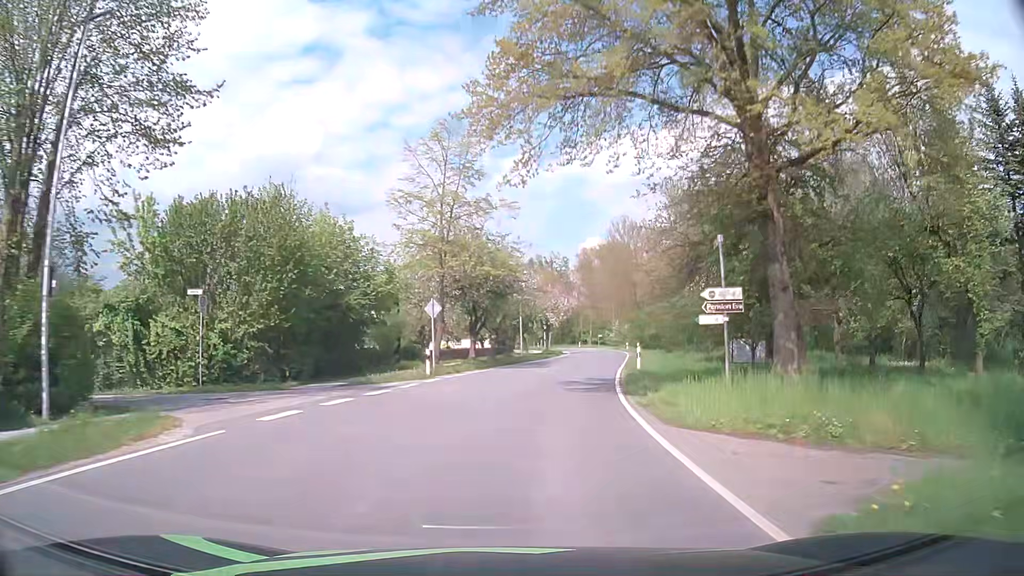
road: secondary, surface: asphalt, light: Day
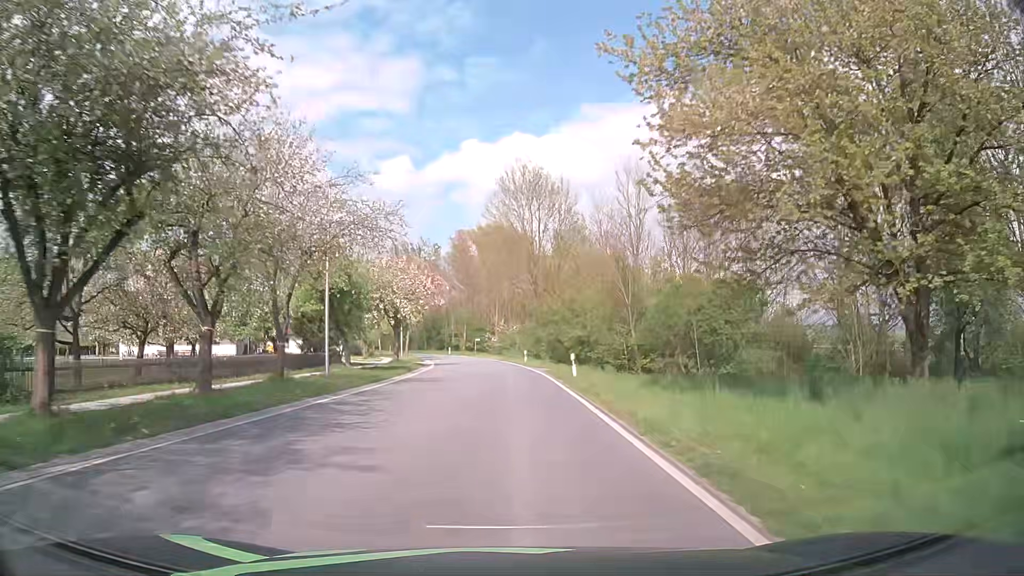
(+3.2, +30.5) m; +11°
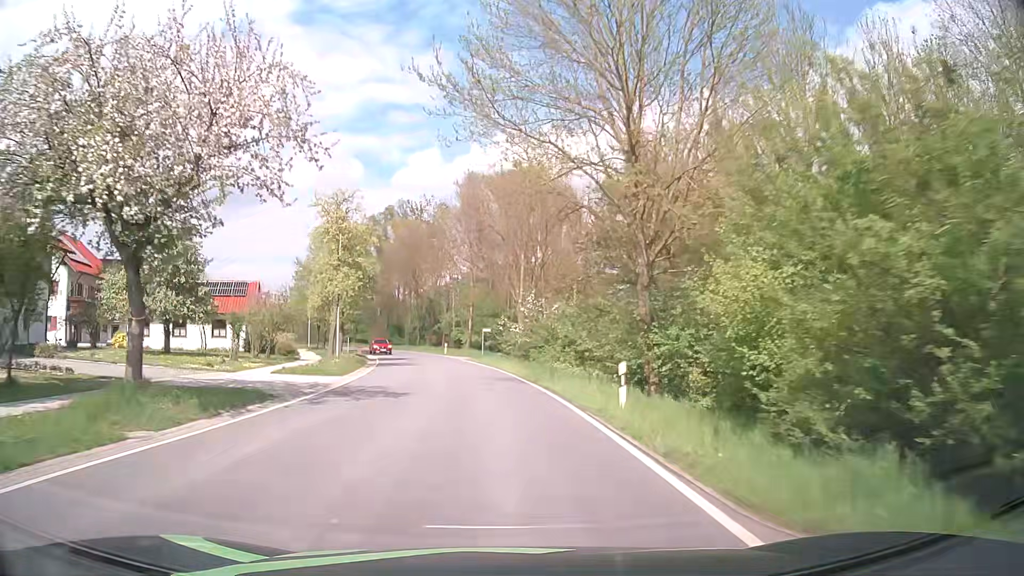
(+0.1, +38.3) m; -2°
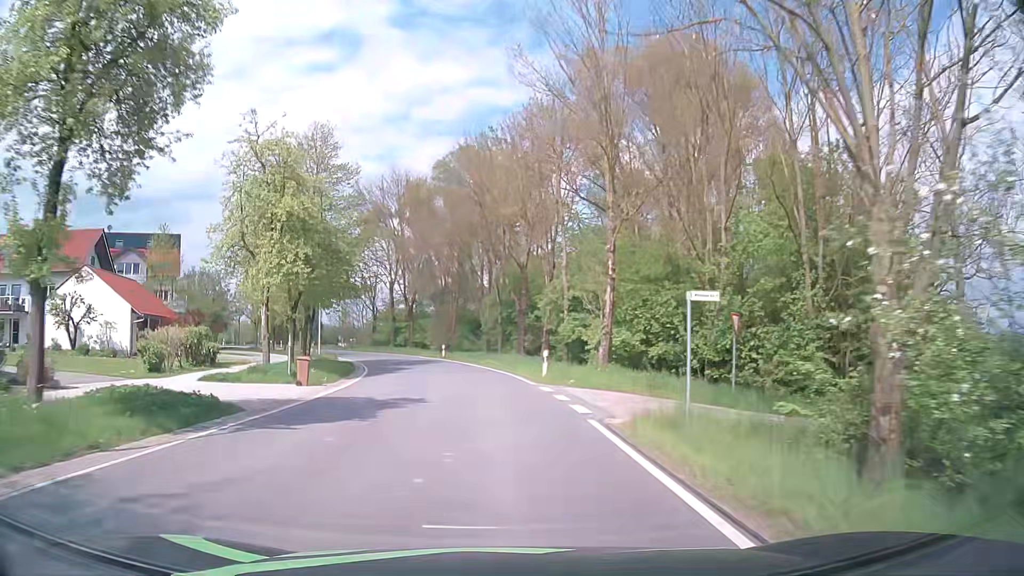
(-2.7, +38.1) m; -9°
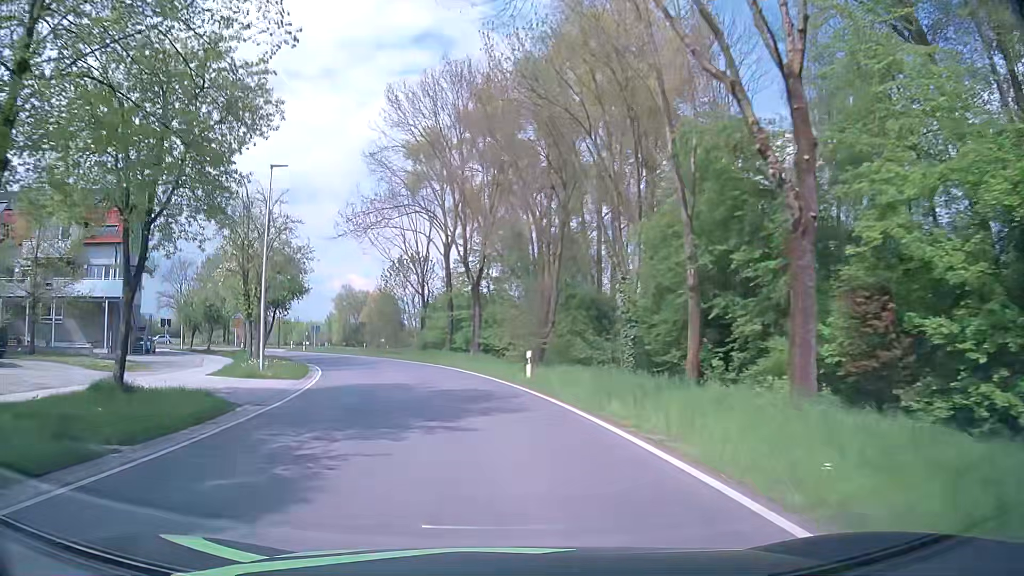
(-2.1, +30.3) m; -9°
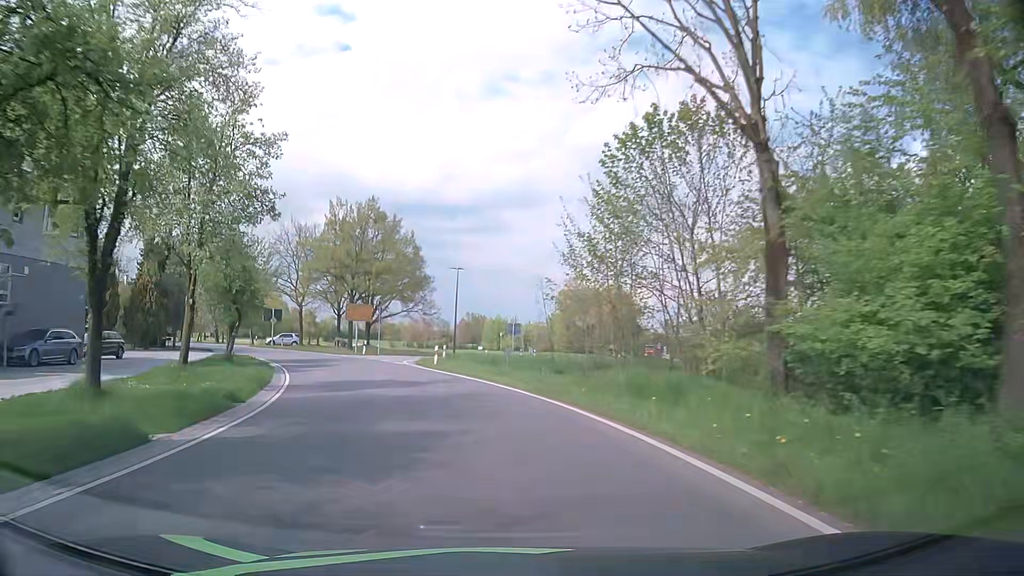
(-5.6, +37.4) m; -20°
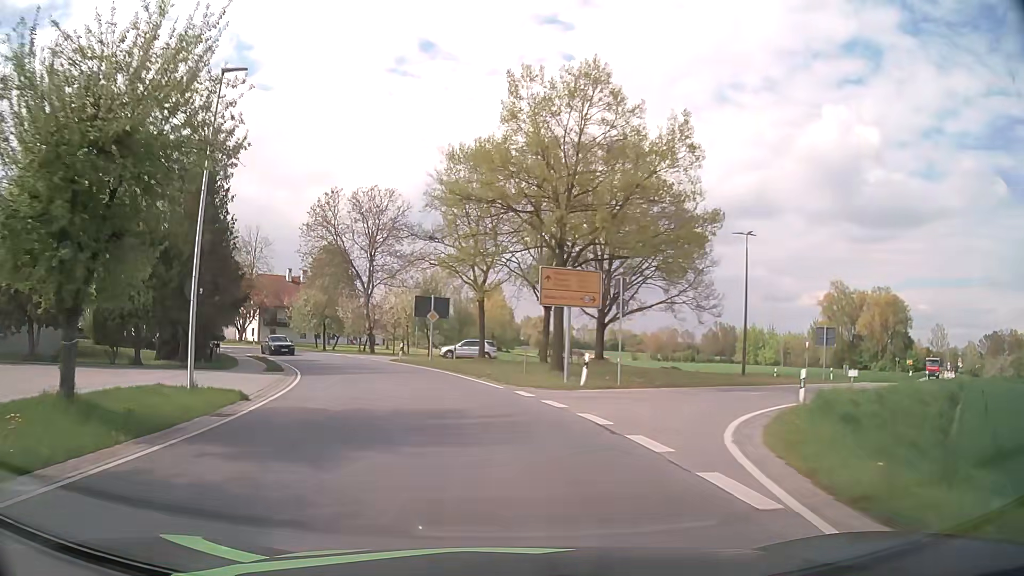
(-4.7, +30.0) m; -19°
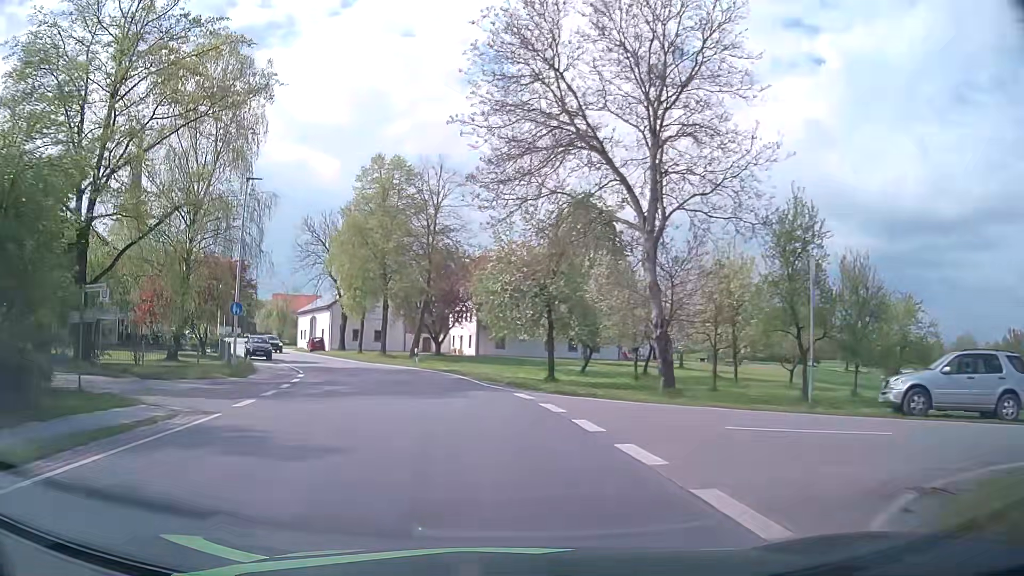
(-7.9, +37.0) m; -23°
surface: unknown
(-1, +10) (-2, +20) (-5, +30) (-8, +39) (-13, +48) (-18, +57) (-22, +65) (-27, +74) (-32, +83) (-36, +92) m
